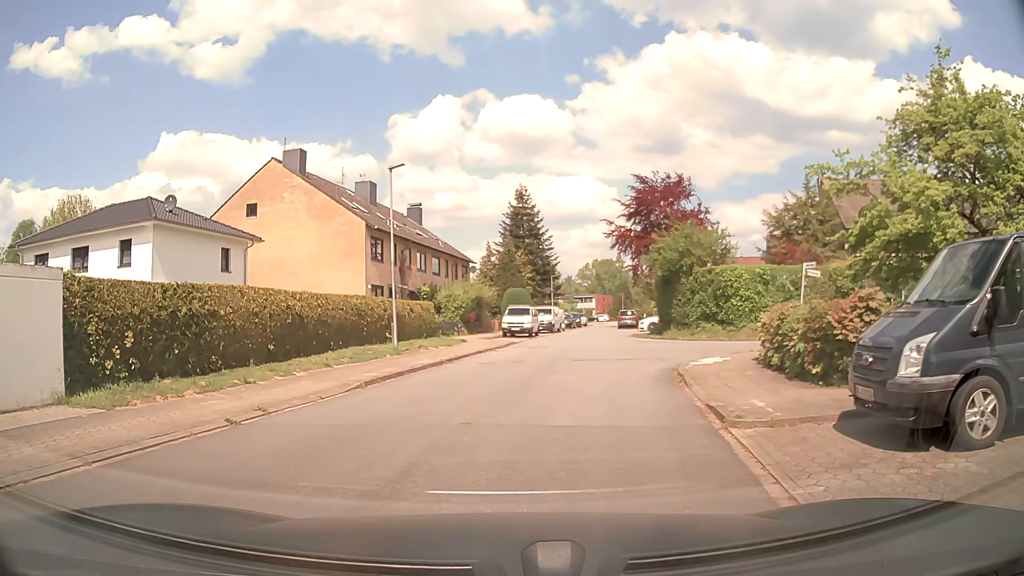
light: Day
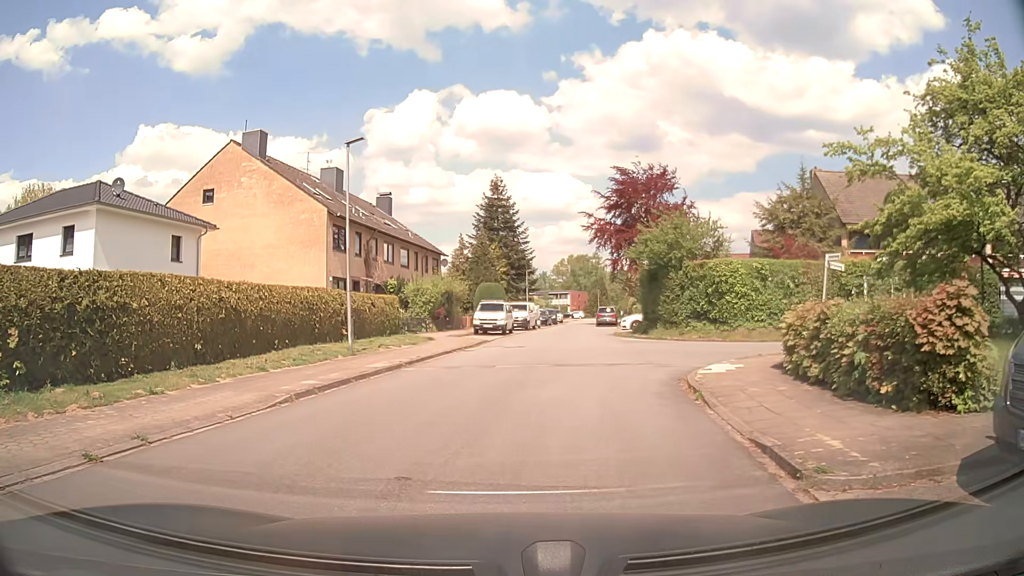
(+0.1, +3.0) m; +3°
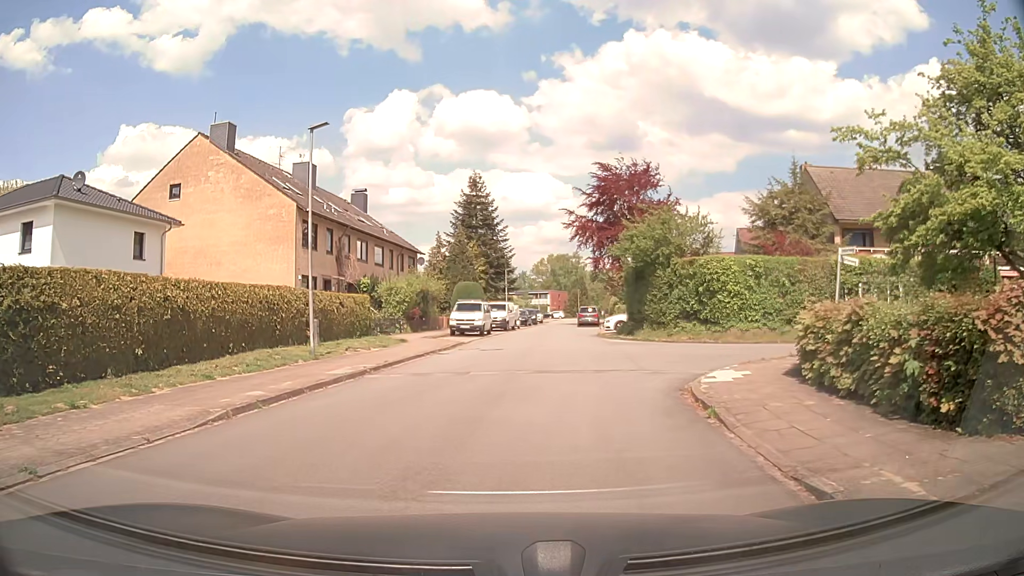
(0.0, +1.8) m; +2°
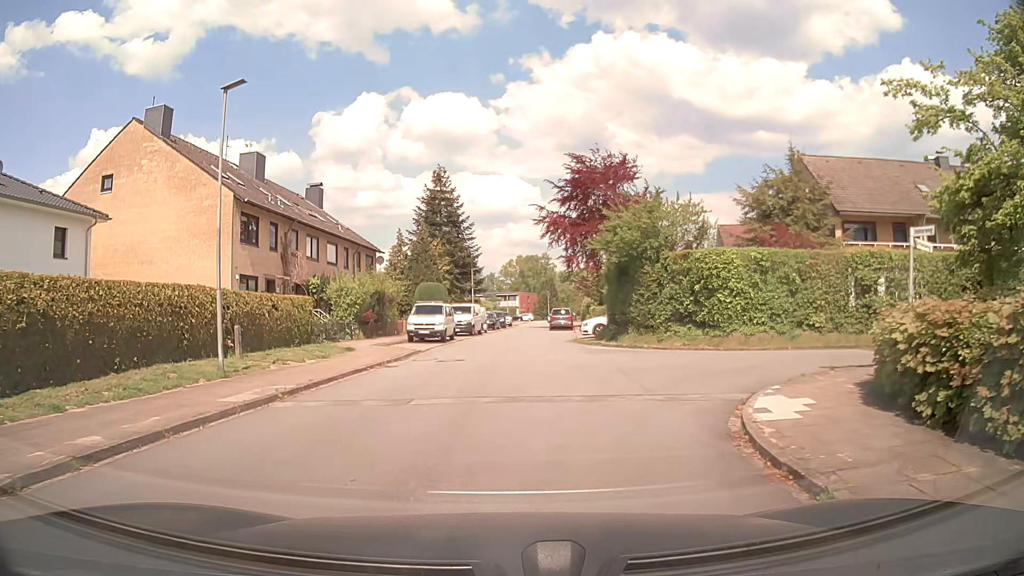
(+0.1, +4.2) m; +2°
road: residential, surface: asphalt
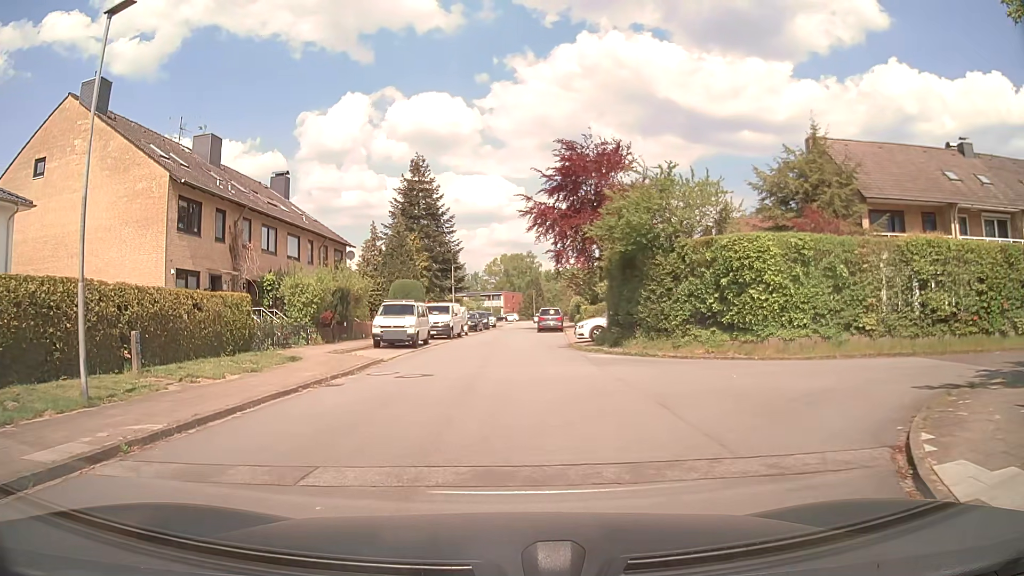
(+0.1, +4.8) m; +2°
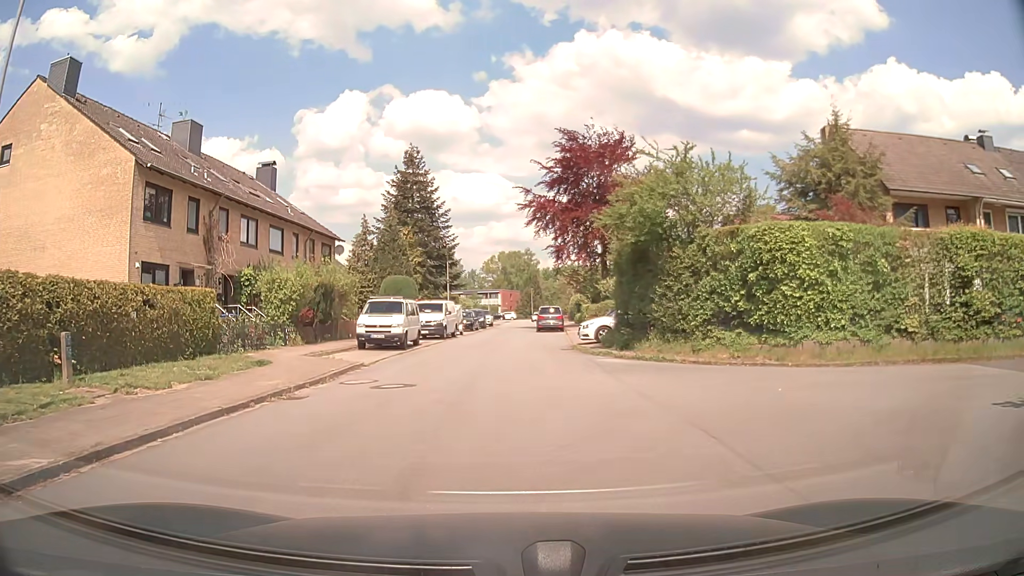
(0.0, +2.5) m; 0°
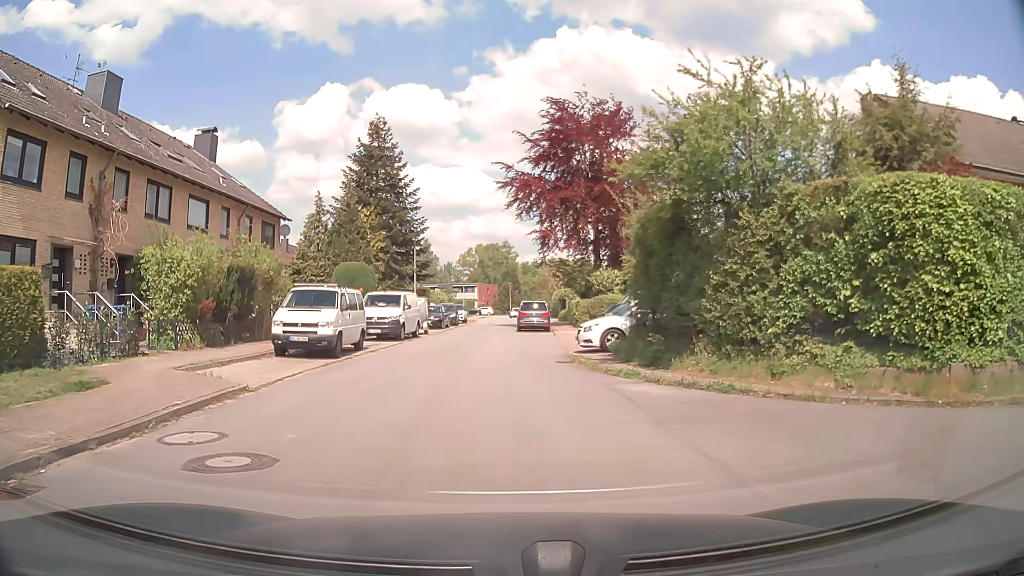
(+0.1, +7.0) m; +3°
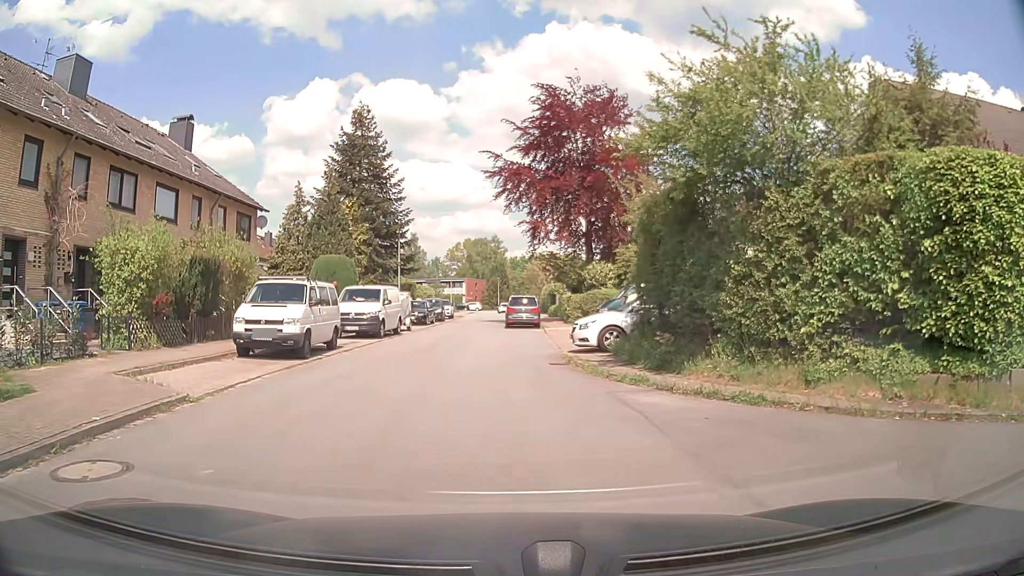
(0.0, +1.8) m; 0°
(0, +10) (0, +20) (-1, +30) (-1, +40) (-1, +50) (-1, +60) (-1, +70) (-1, +80) (-2, +90) (-2, +100) m
